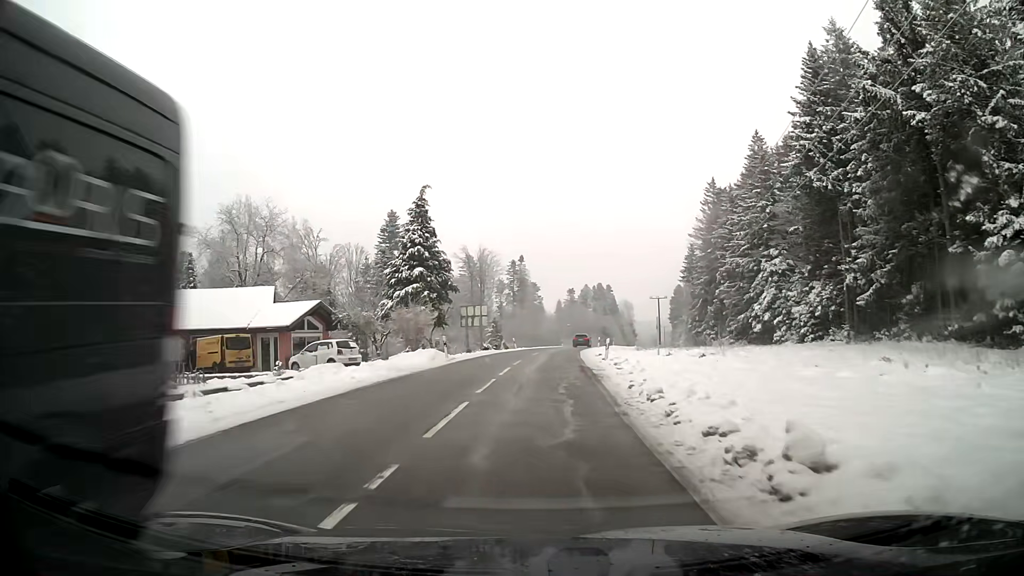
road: secondary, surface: asphalt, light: Day
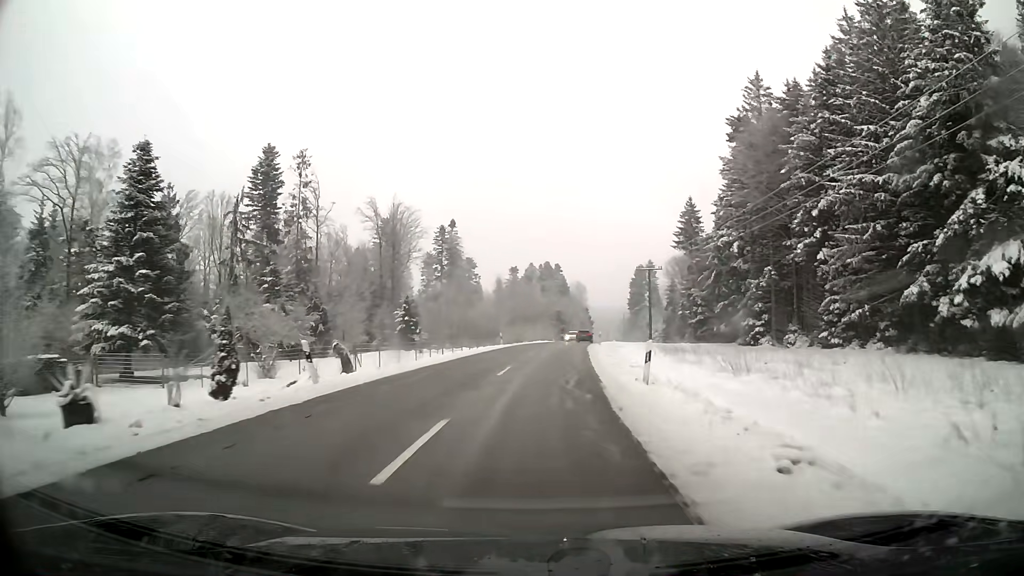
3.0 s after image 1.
(+1.9, +45.2) m; +5°
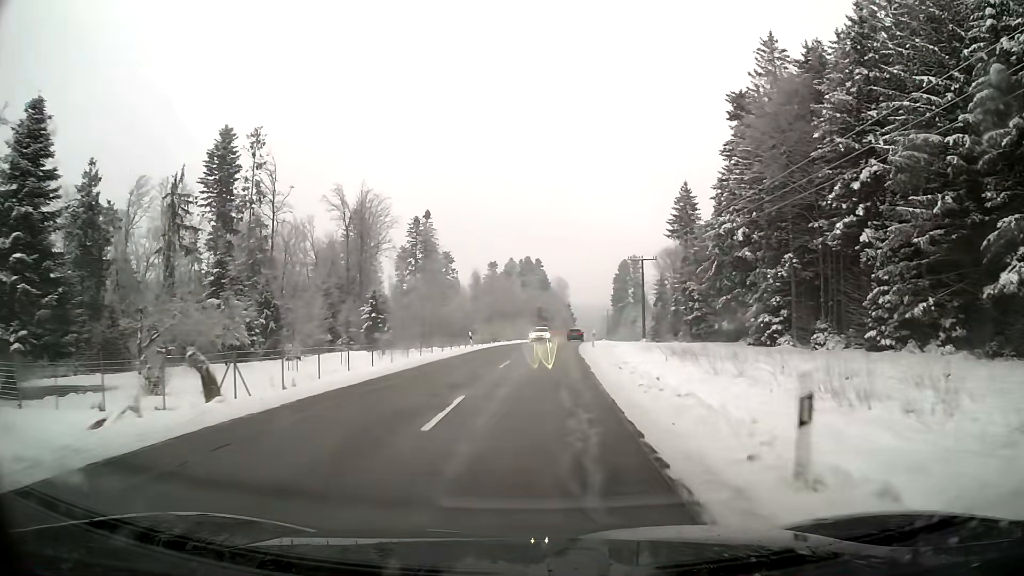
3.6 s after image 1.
(+0.1, +9.7) m; +2°
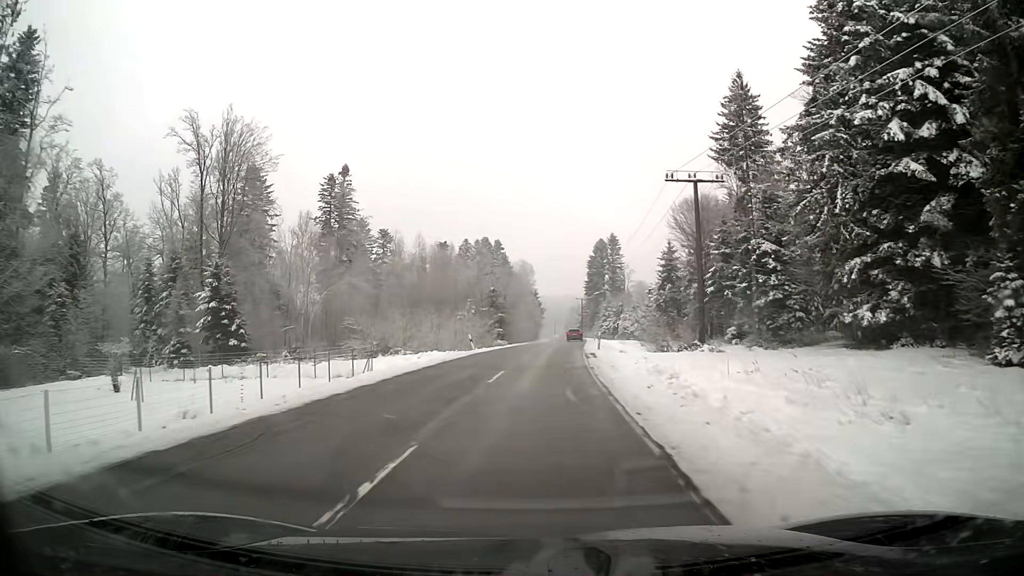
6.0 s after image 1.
(+1.3, +41.5) m; +3°
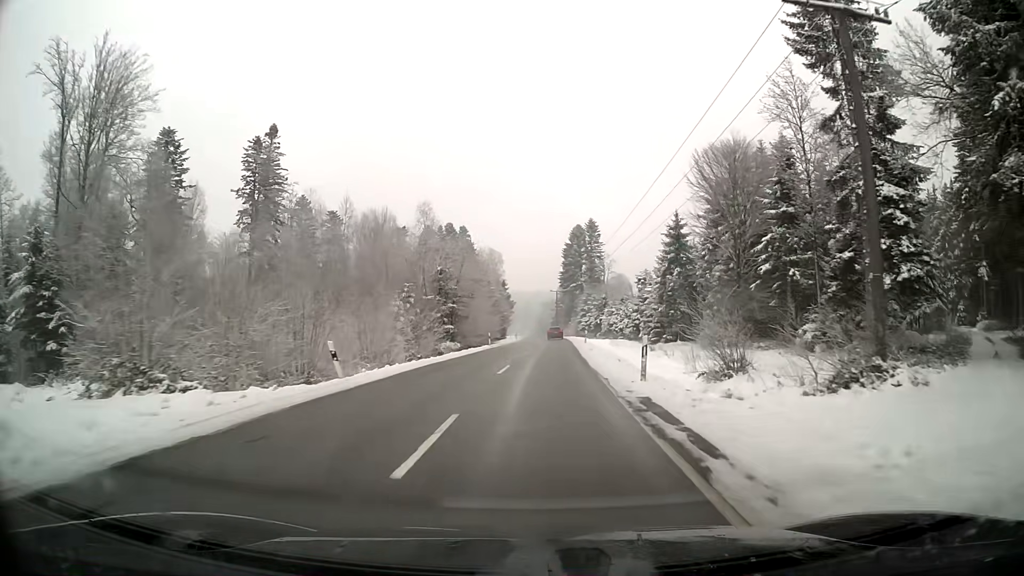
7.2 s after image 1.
(+0.5, +22.4) m; +3°
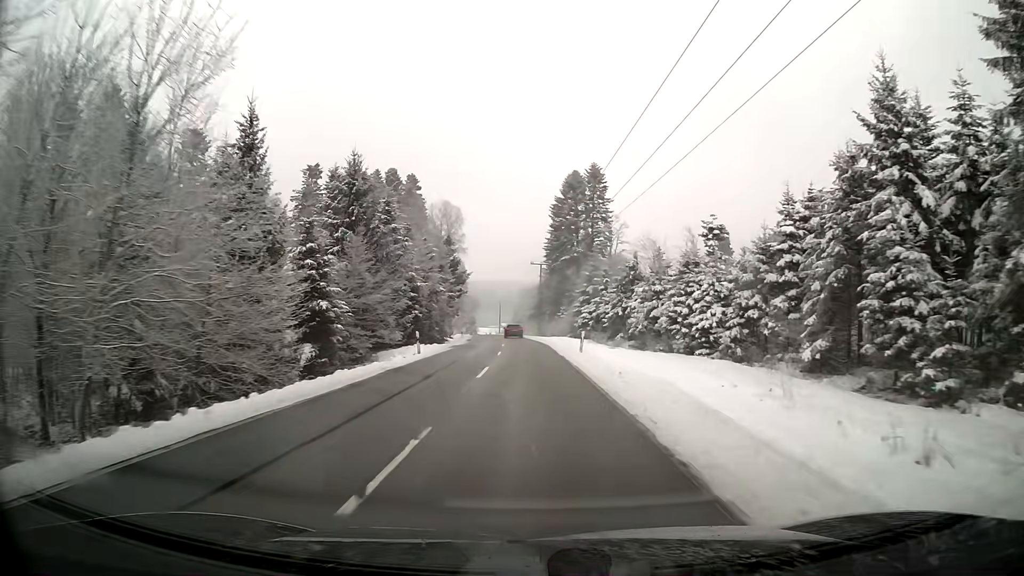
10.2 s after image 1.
(+1.3, +61.1) m; +1°
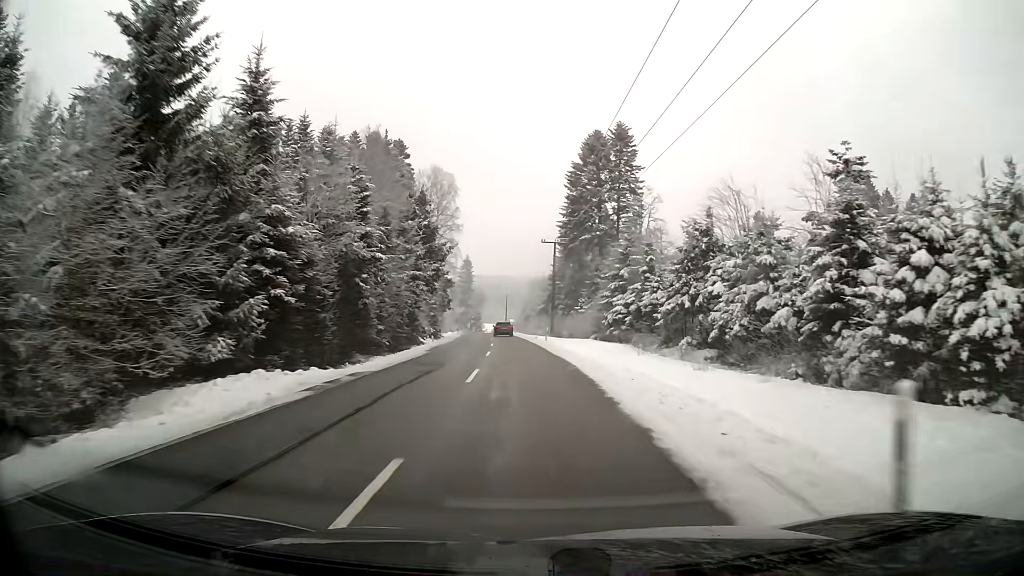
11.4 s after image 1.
(-0.2, +25.6) m; -1°
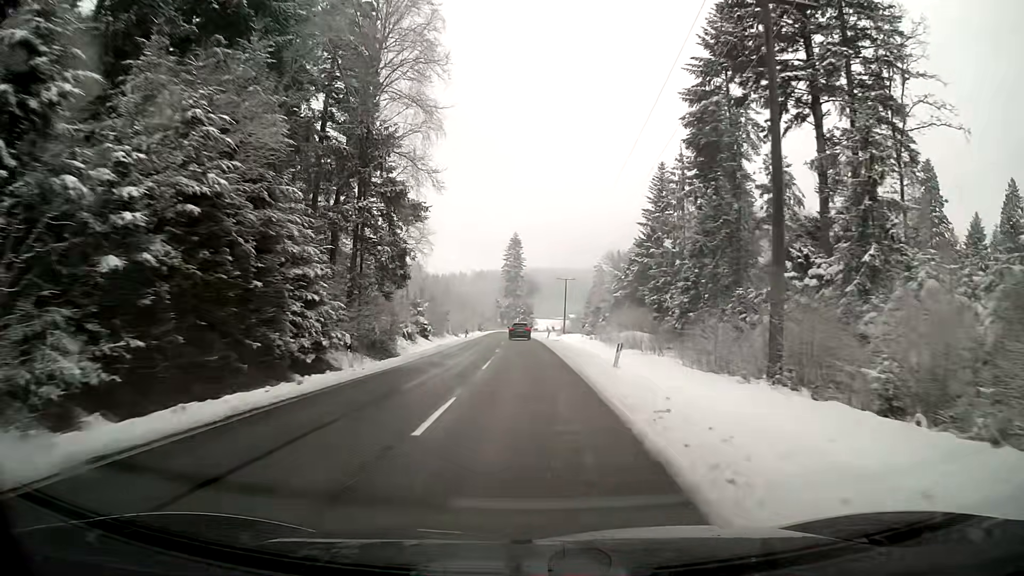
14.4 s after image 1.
(-2.8, +65.6) m; -5°
